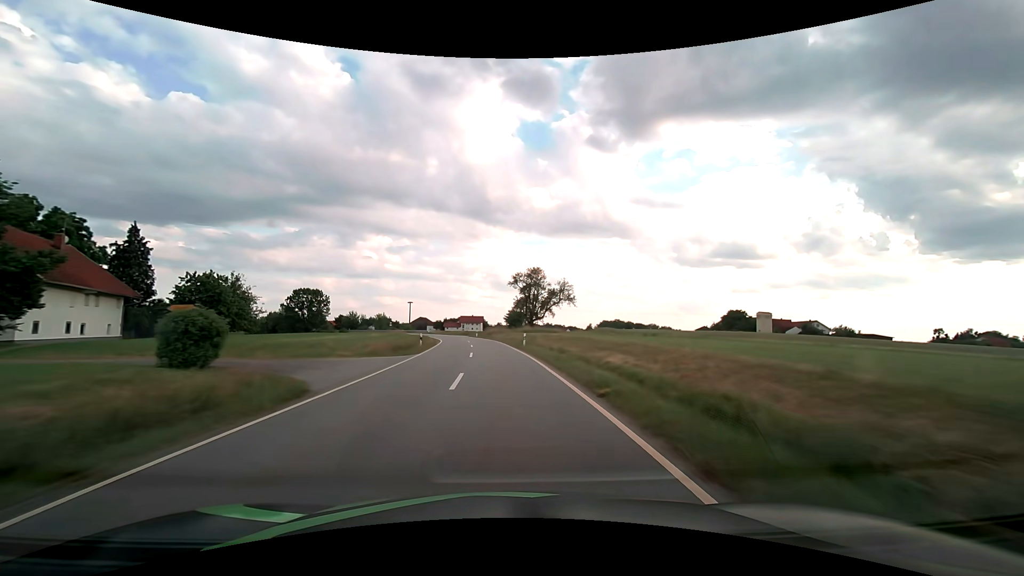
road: tertiary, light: Day
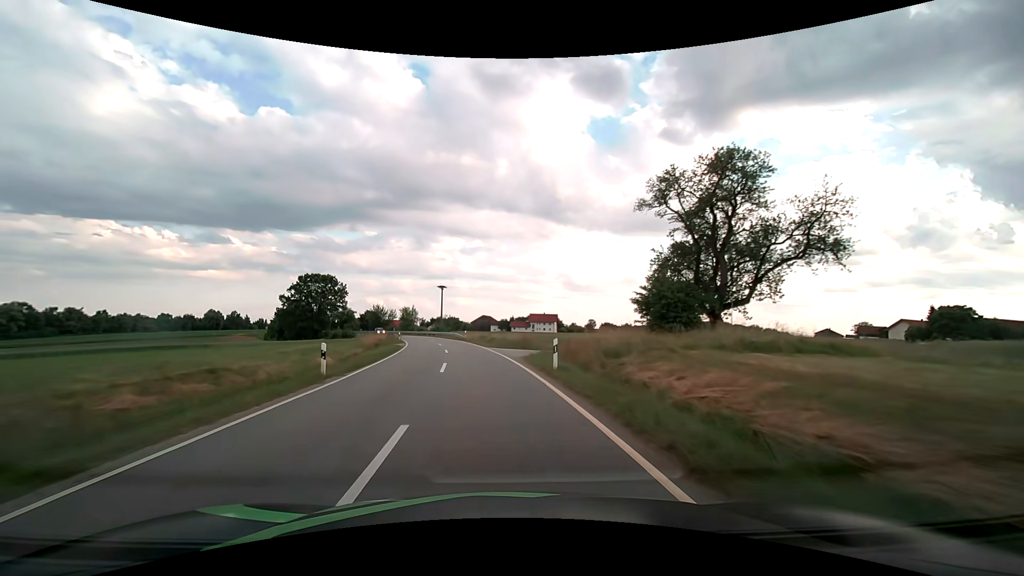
(-3.3, +56.4) m; -8°
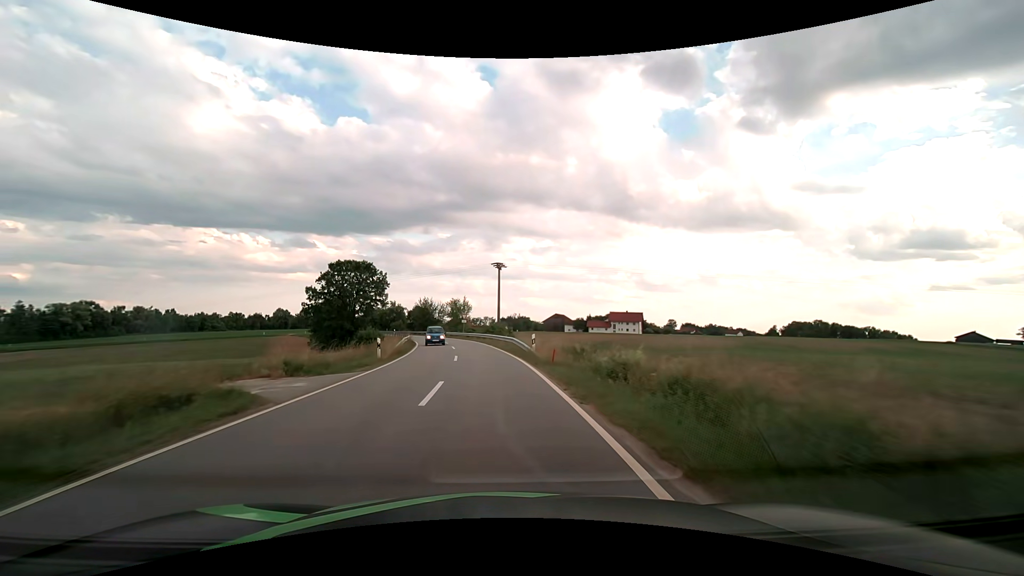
(-2.3, +30.8) m; -8°
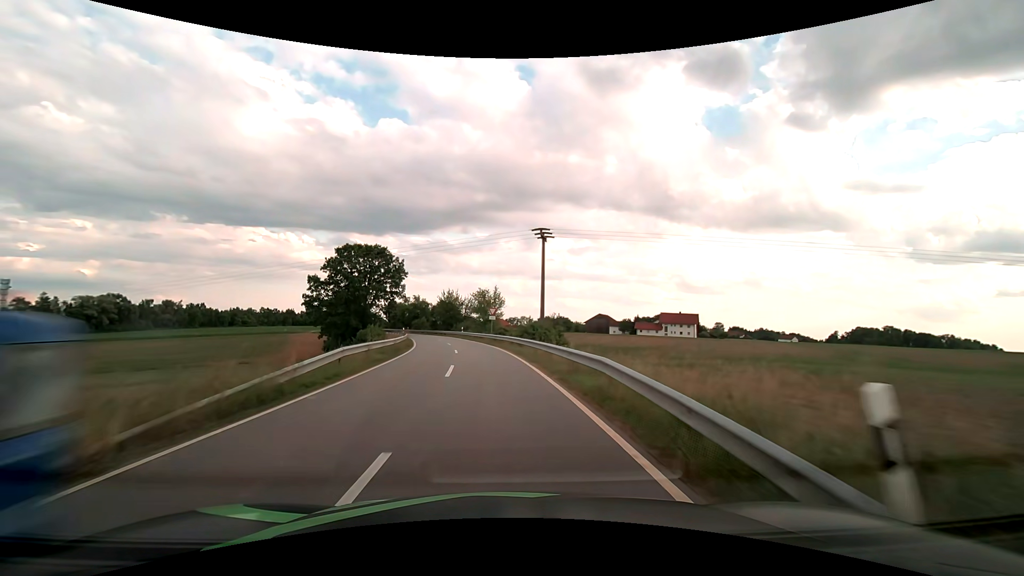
(-0.7, +19.4) m; -4°
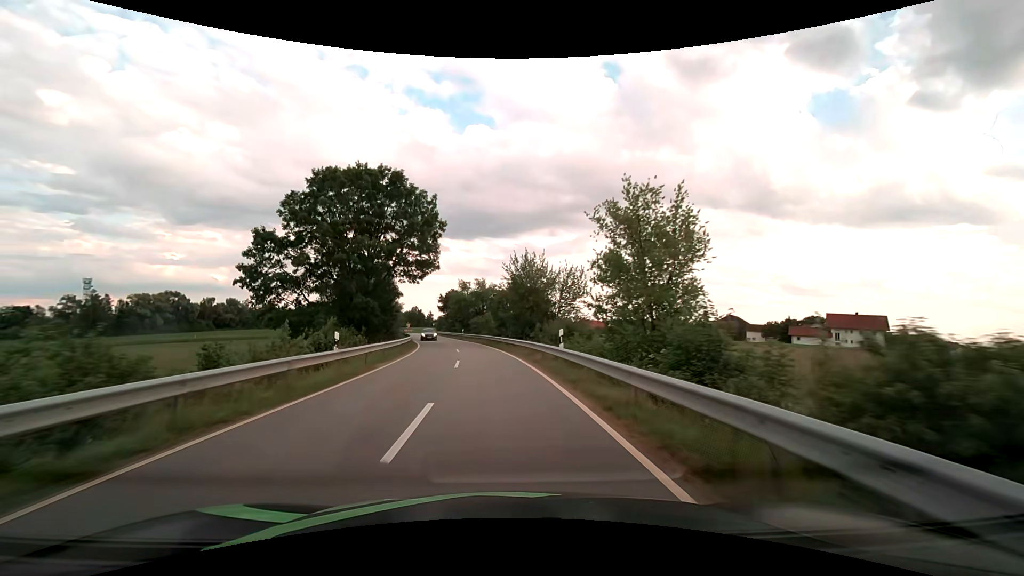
(-4.0, +45.0) m; -10°
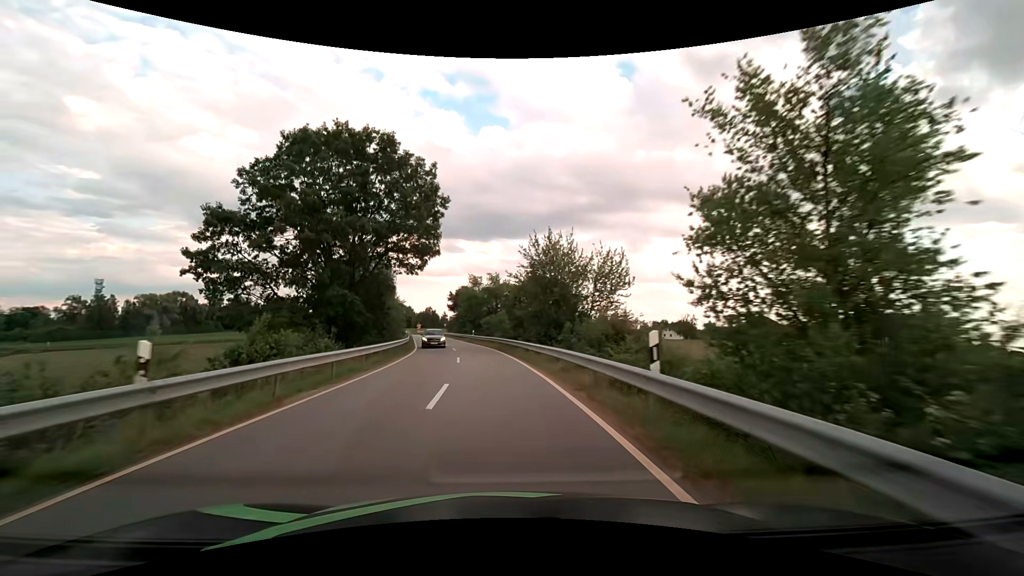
(-0.1, +8.9) m; -2°
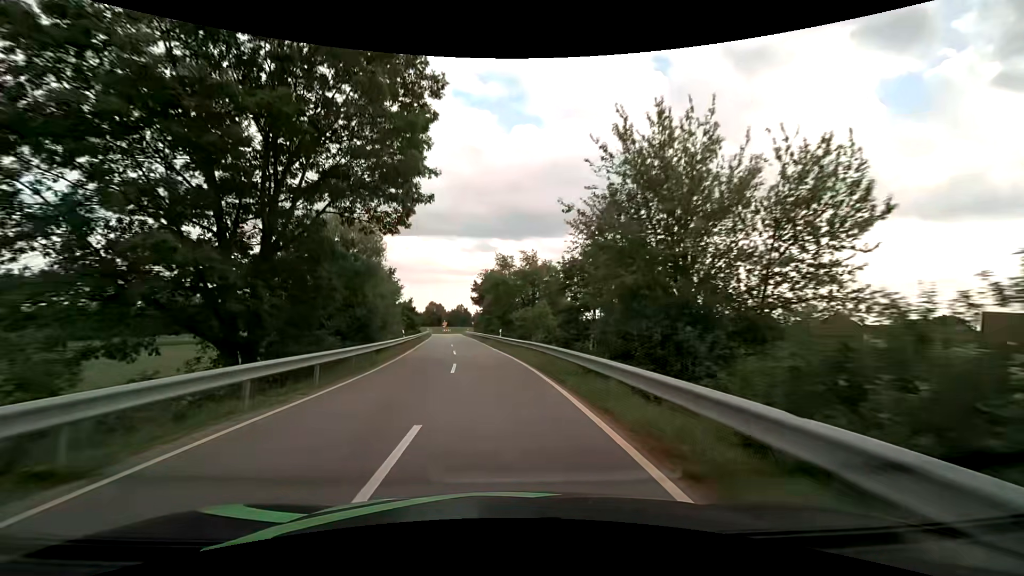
(-0.6, +17.7) m; -4°
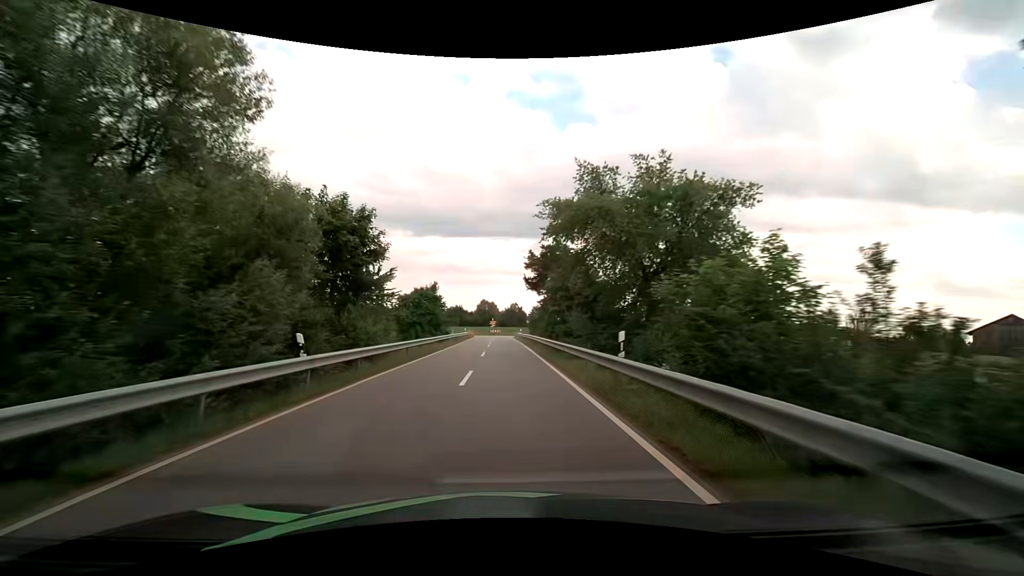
(-1.7, +26.5) m; -7°
(0, +10) (0, +20) (0, +30) (0, +40) (0, +50) (0, +60) (0, +70) (0, +80) (+3, +90) (+10, +96) m
